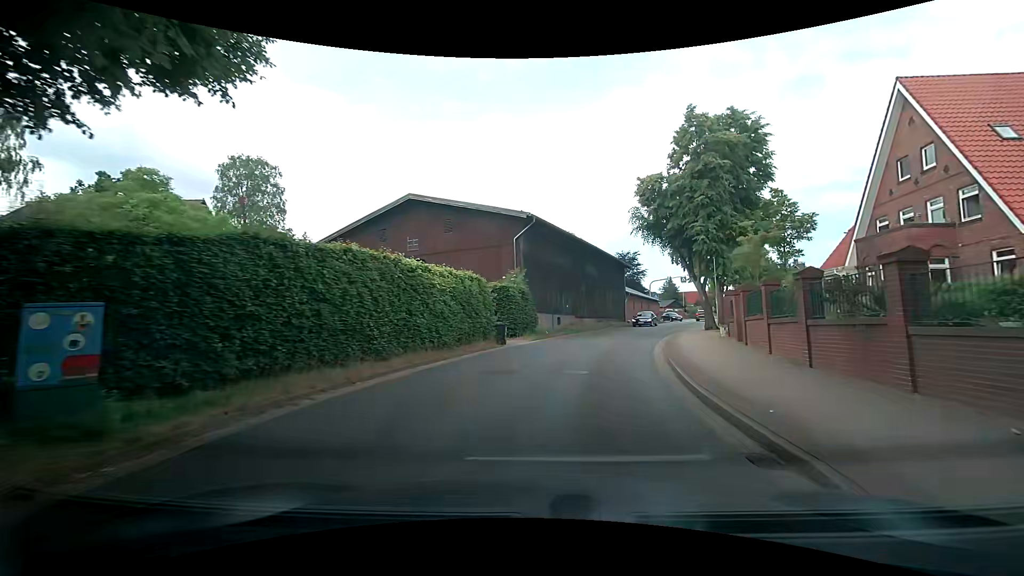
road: tertiary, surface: asphalt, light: Day
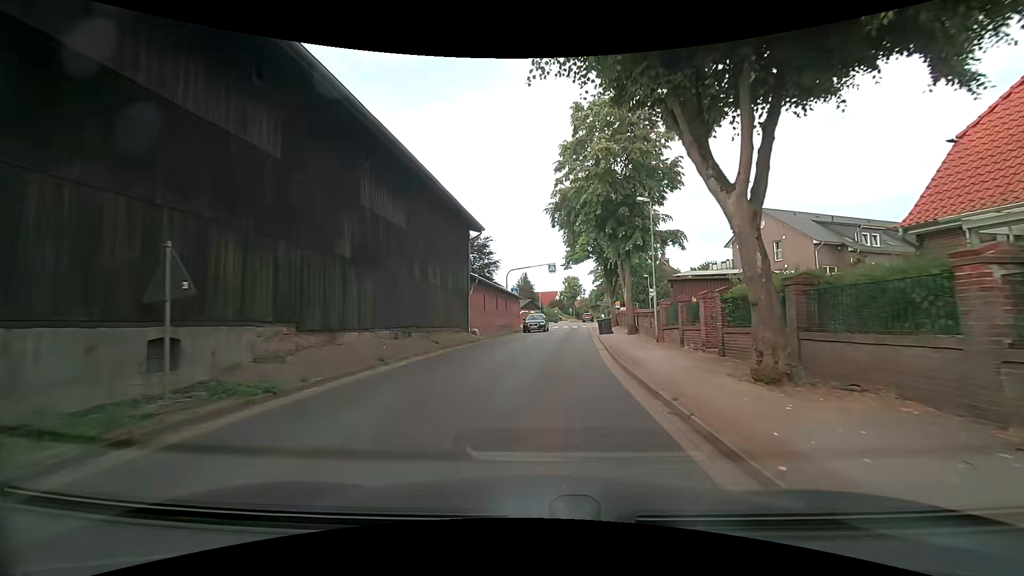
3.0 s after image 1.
(+4.5, +25.6) m; +18°
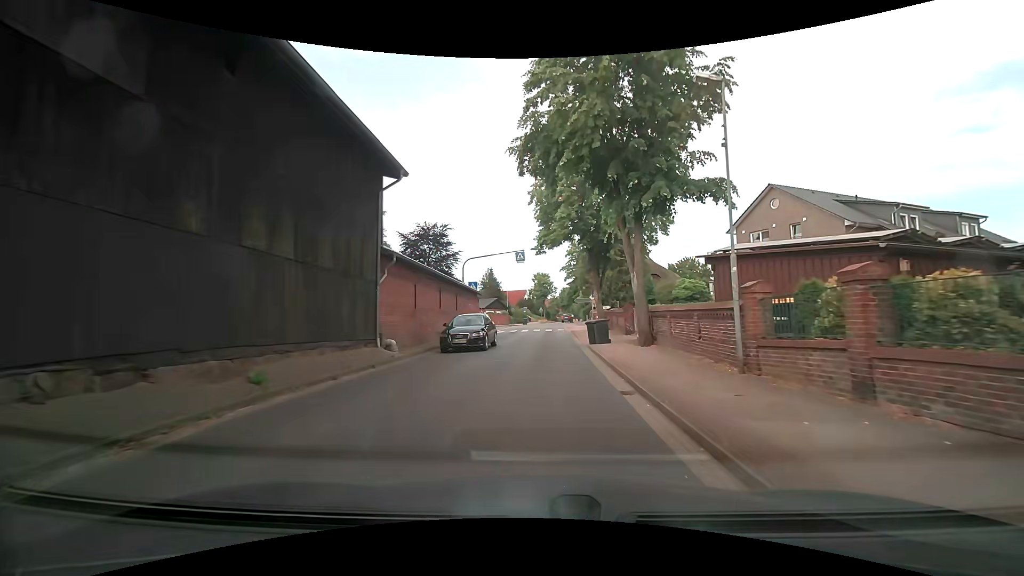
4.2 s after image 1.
(+0.3, +11.2) m; +3°
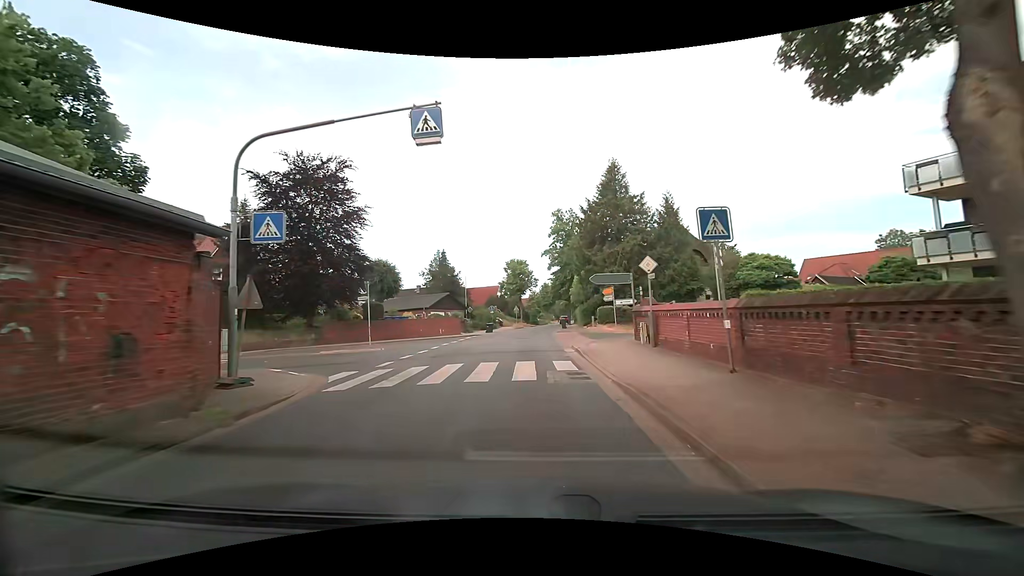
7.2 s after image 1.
(+1.1, +29.9) m; +3°
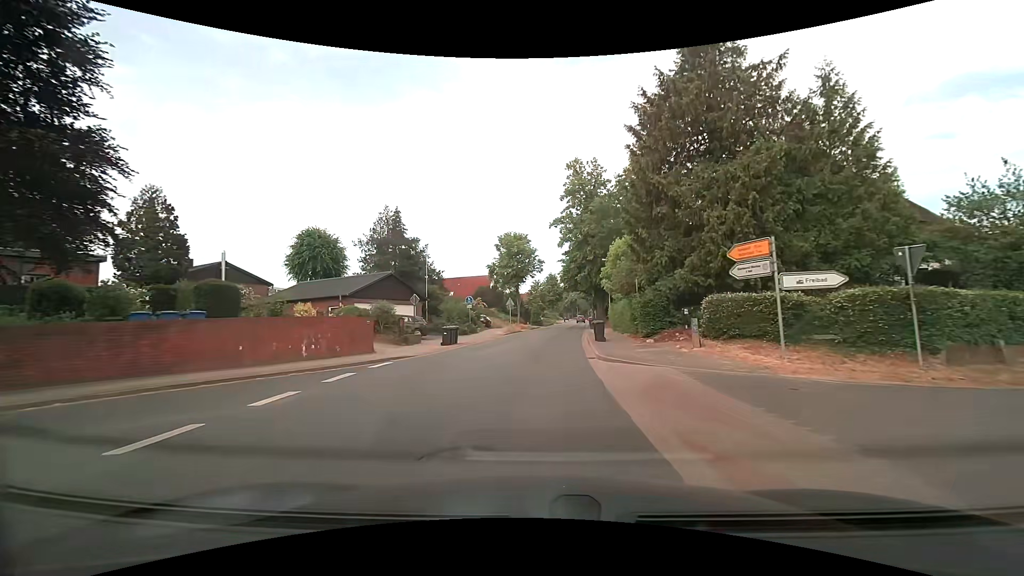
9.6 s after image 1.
(-0.1, +24.9) m; -1°
(0, +10) (0, +20) (+1, +30) (+2, +40) (+3, +50) (+4, +60) (+6, +70) (+7, +80) (+8, +90) (+9, +100) m
